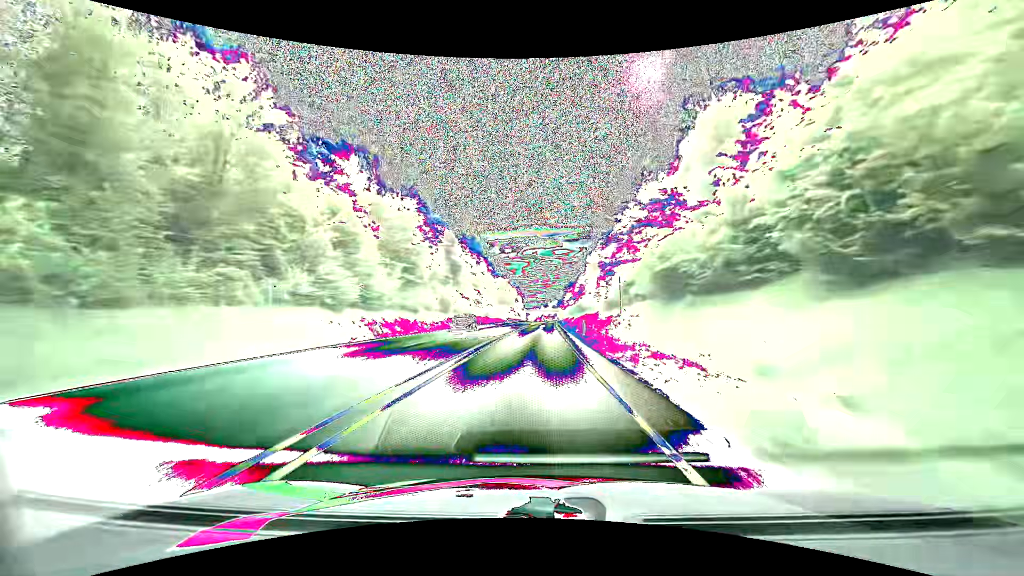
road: primary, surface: asphalt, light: Day
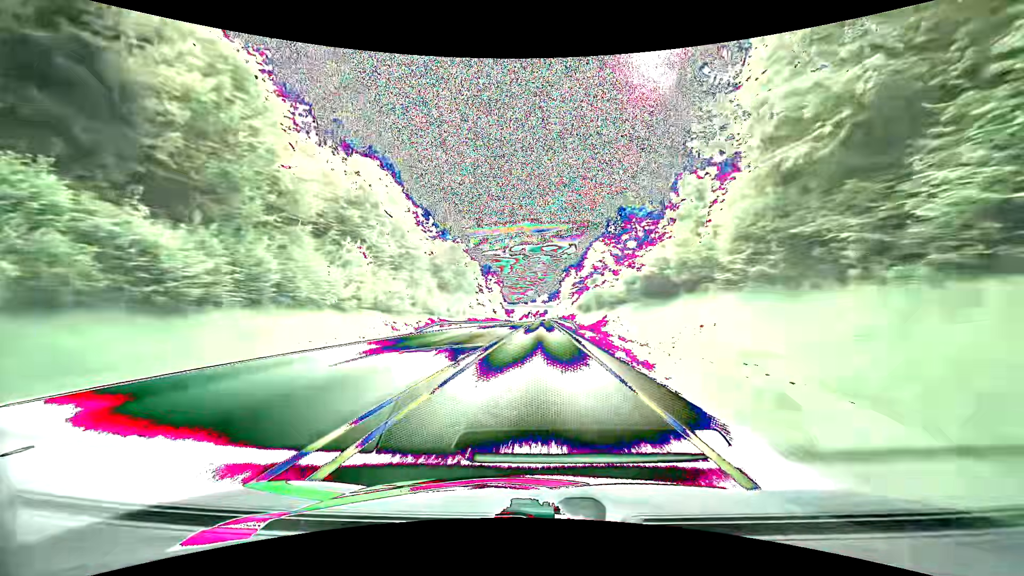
(+1.0, +80.5) m; +2°
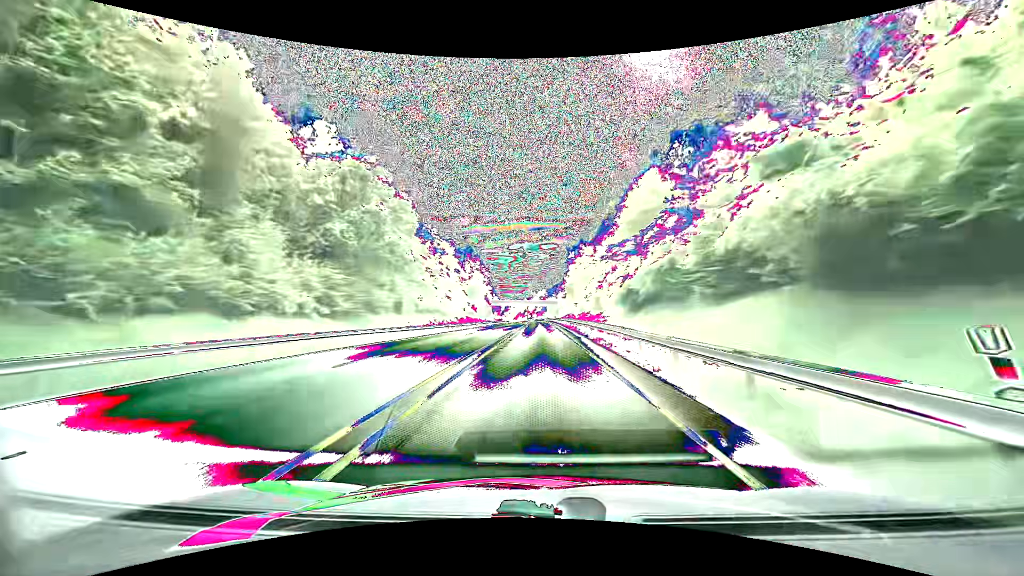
(+0.1, +48.5) m; 0°
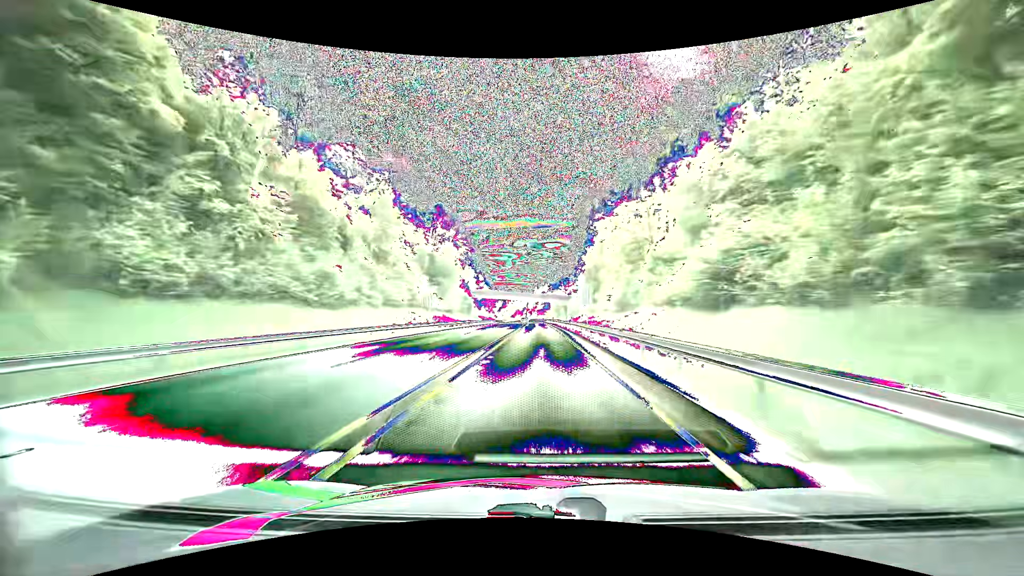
(+0.1, +48.6) m; 0°
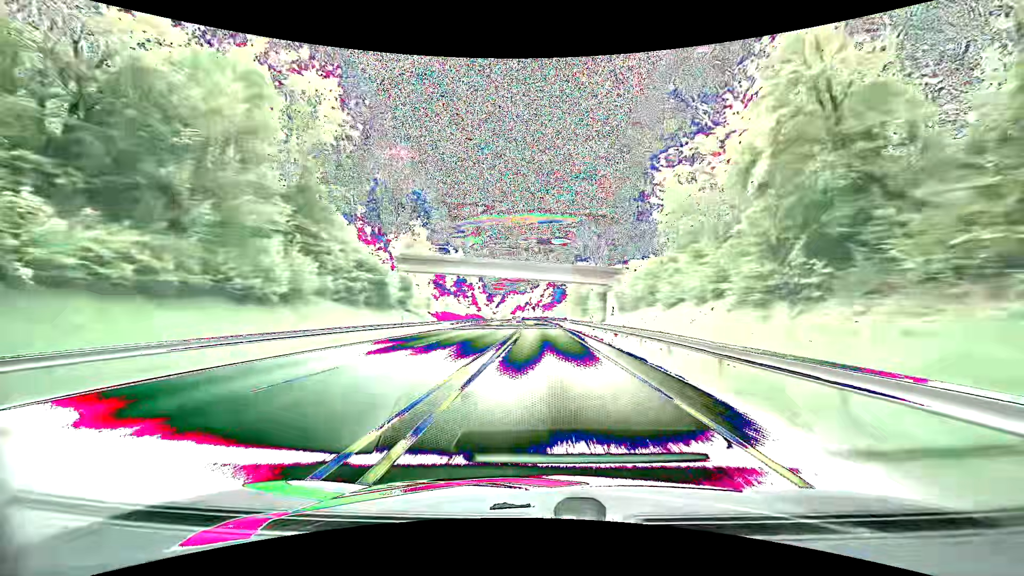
(-0.5, +65.2) m; 0°
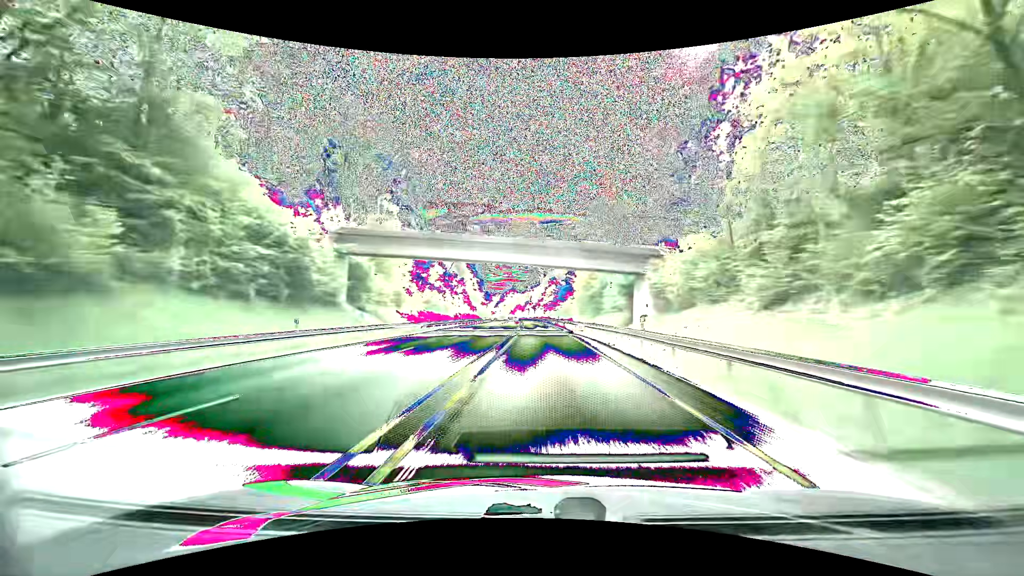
(-0.1, +16.4) m; 0°
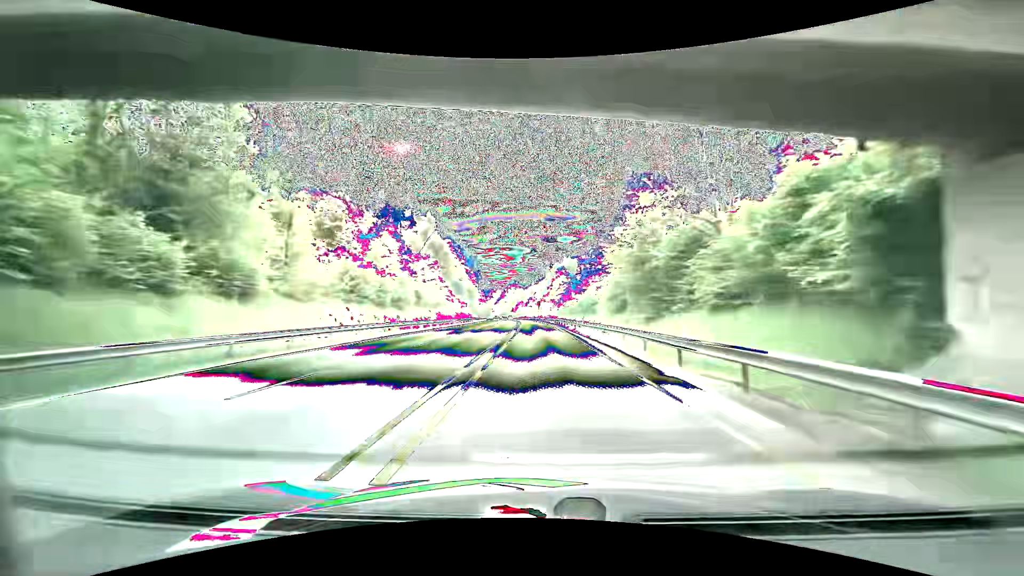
(-0.1, +32.8) m; -1°
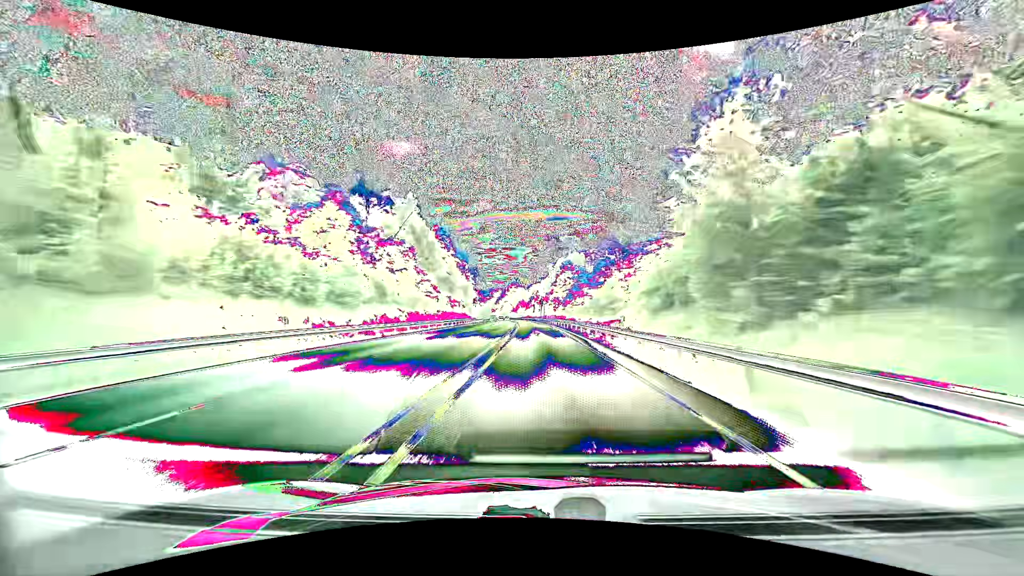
(-0.1, +16.4) m; 0°
(0, +10) (0, +20) (0, +30) (0, +40) (-1, +50) (-1, +60) (-1, +70) (-2, +80) (-2, +90) (-3, +100) m
